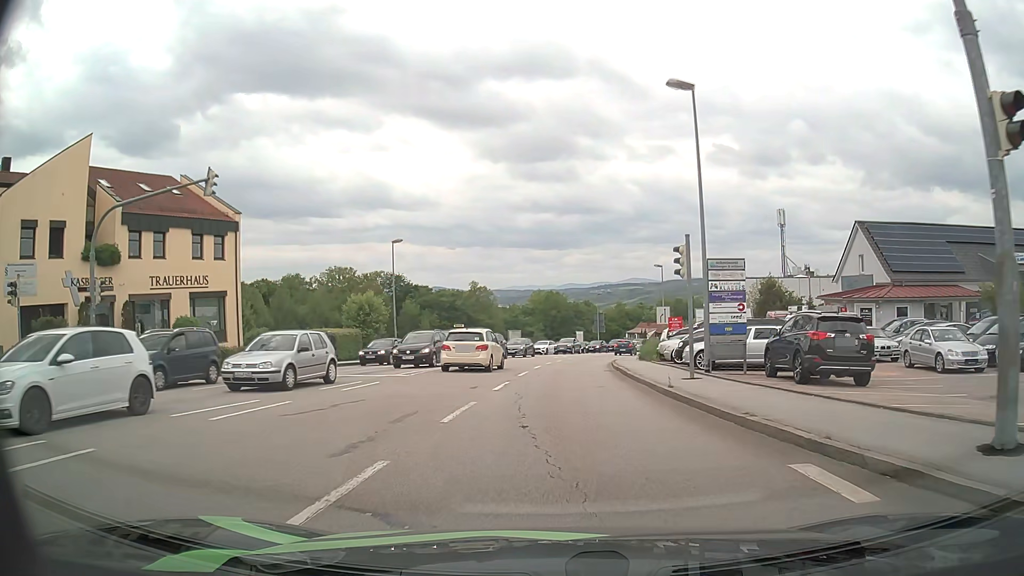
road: tertiary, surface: asphalt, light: Day
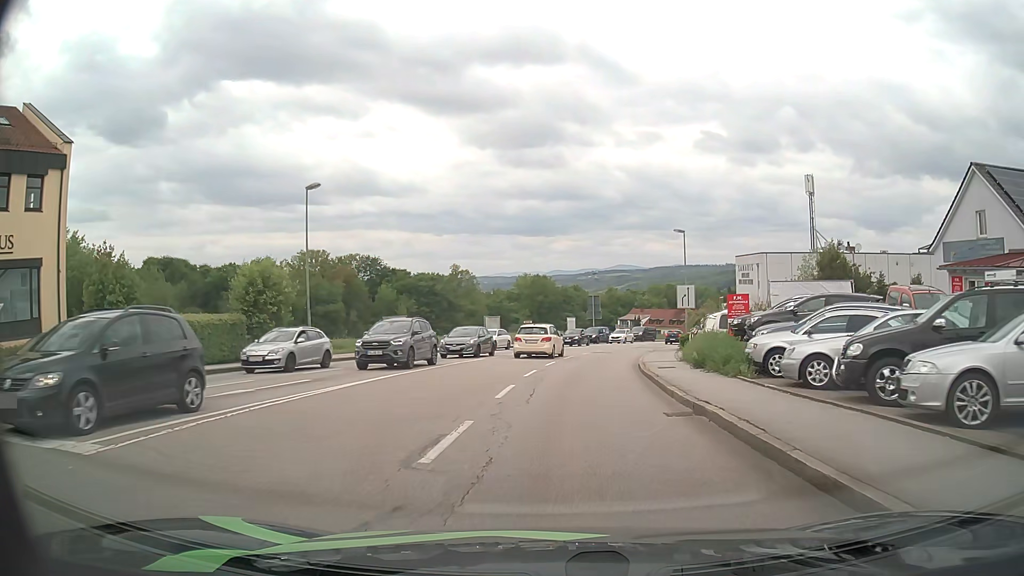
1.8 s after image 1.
(+0.1, +15.6) m; +1°
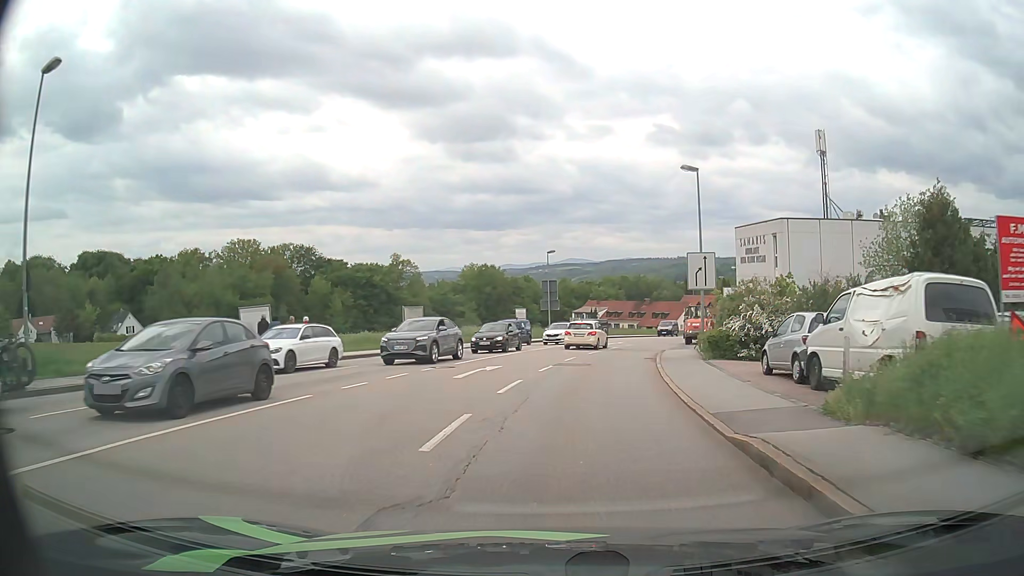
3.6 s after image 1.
(+0.7, +17.5) m; +5°
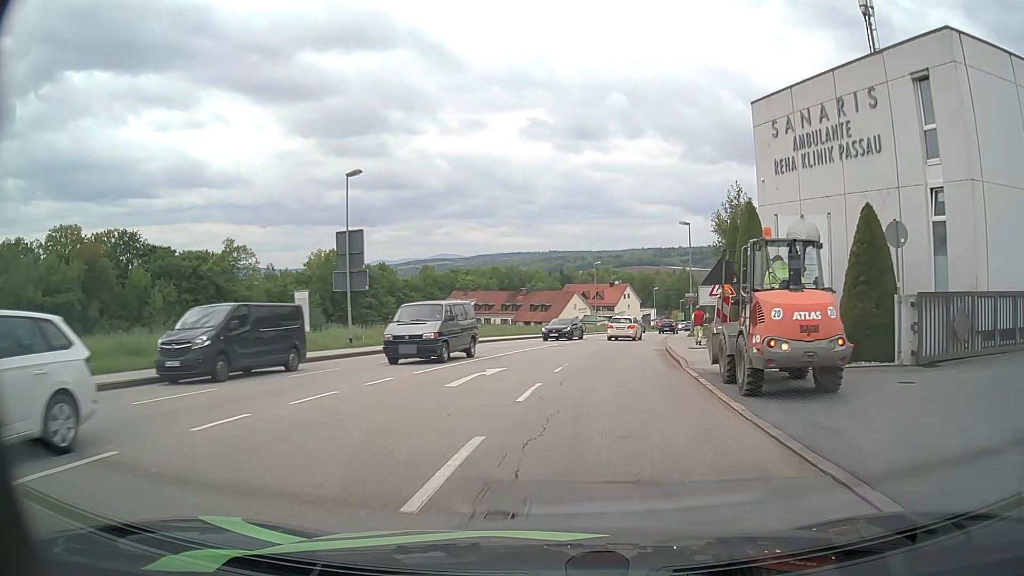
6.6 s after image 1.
(+3.1, +32.5) m; +11°
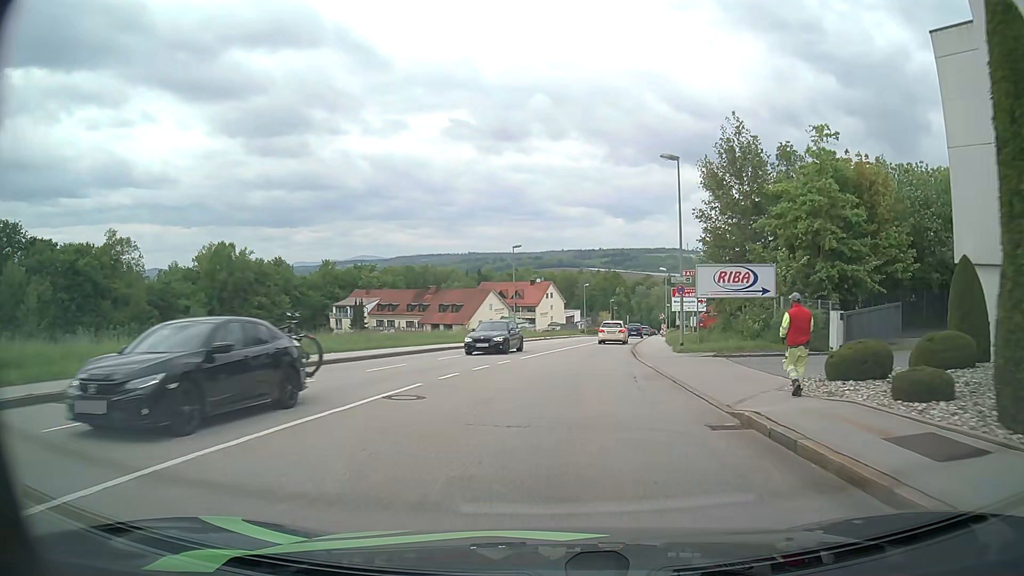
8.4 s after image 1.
(+1.4, +20.7) m; +7°
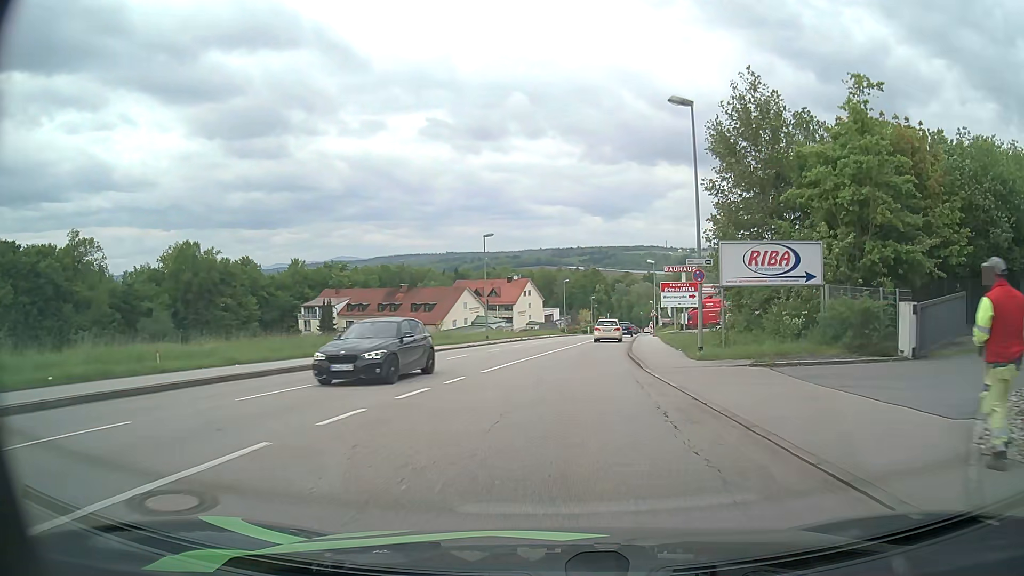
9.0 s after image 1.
(+0.1, +7.1) m; +2°
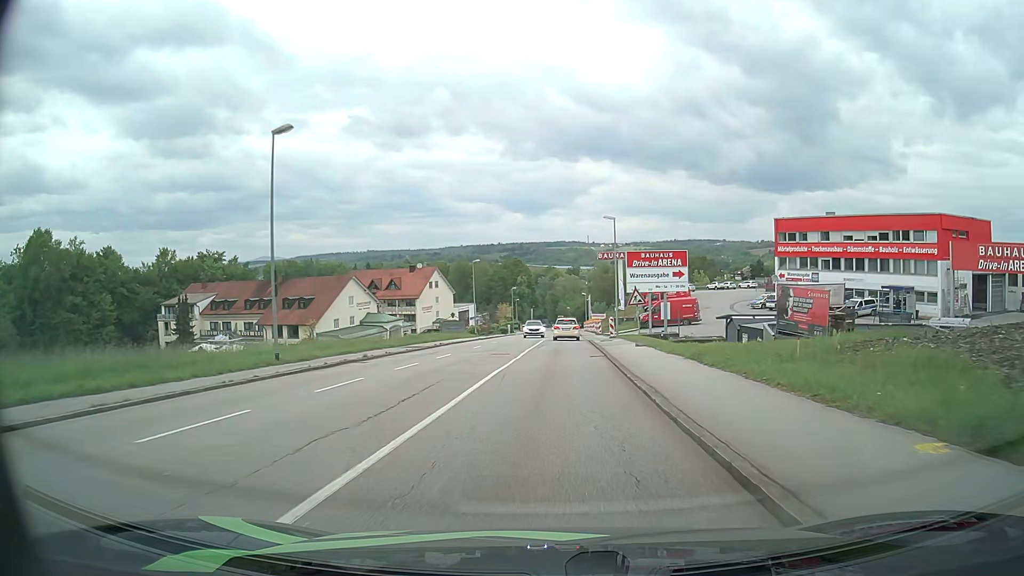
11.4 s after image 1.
(+1.5, +29.2) m; +6°
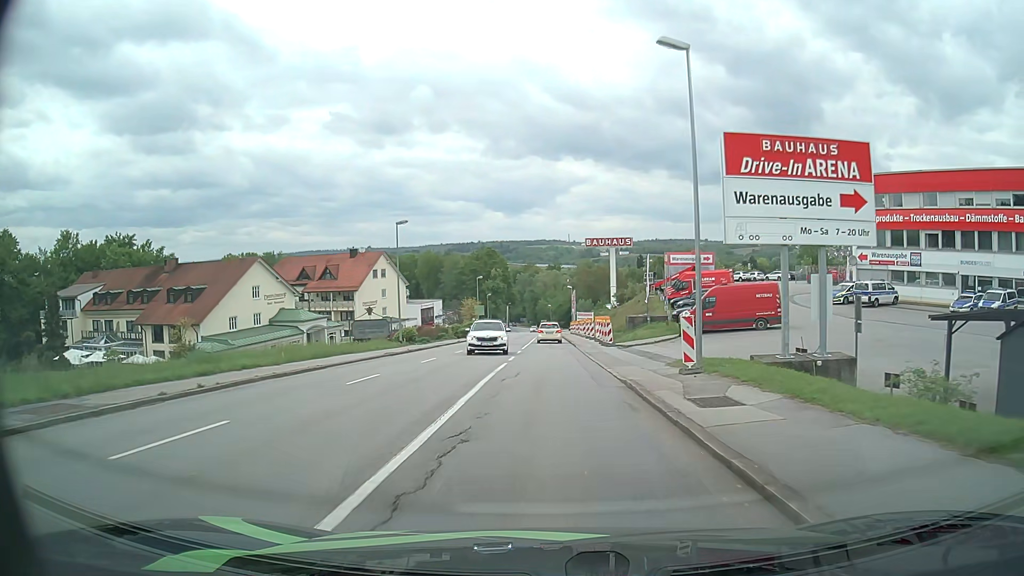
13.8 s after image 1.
(+0.7, +28.5) m; +3°
(0, +10) (0, +20) (0, +30) (0, +40) (-1, +50) (-1, +60) (-1, +70) (-1, +80) (-1, +90) (-1, +100) m
